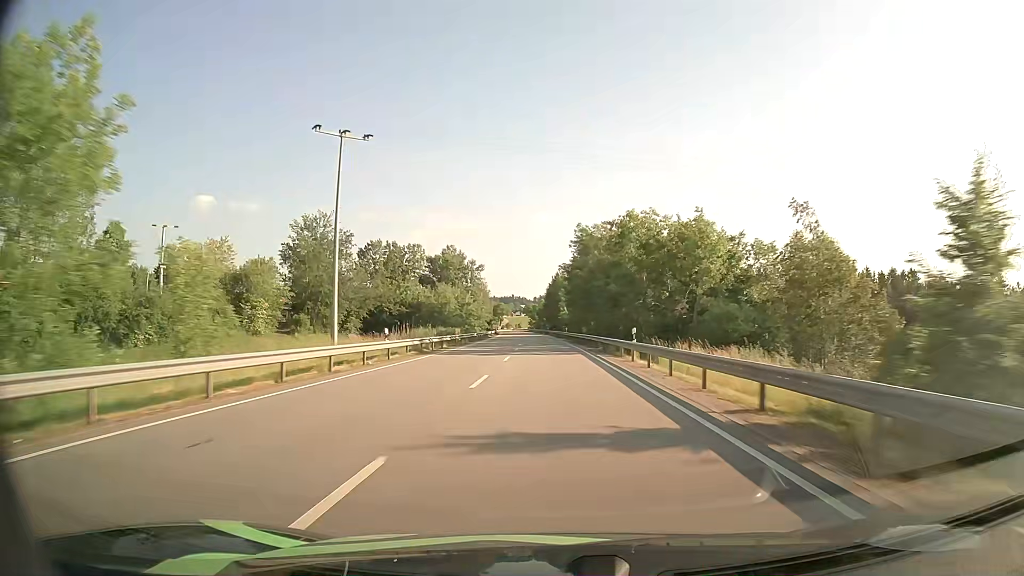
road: primary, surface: asphalt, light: Day
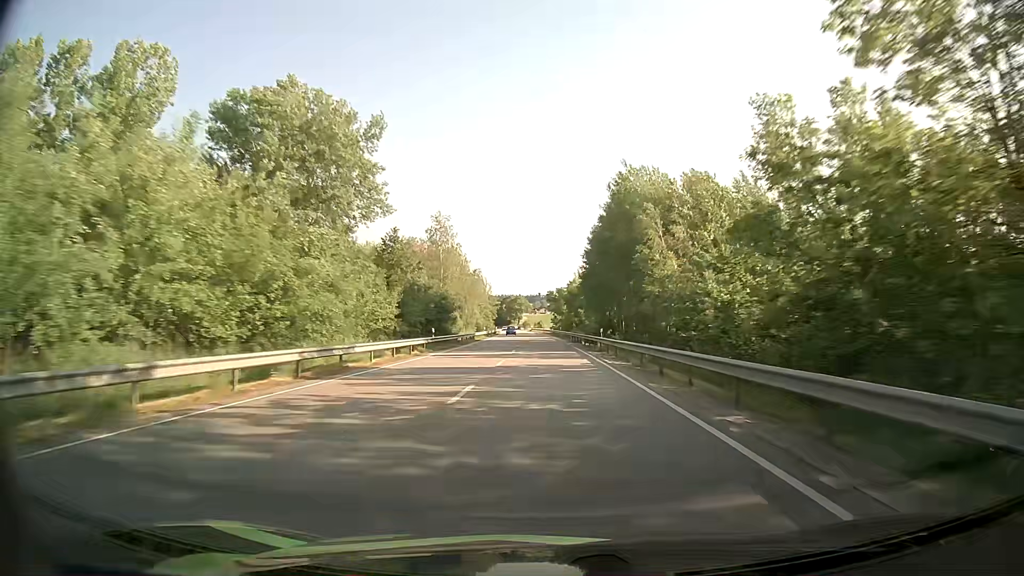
(-1.7, +87.2) m; -2°
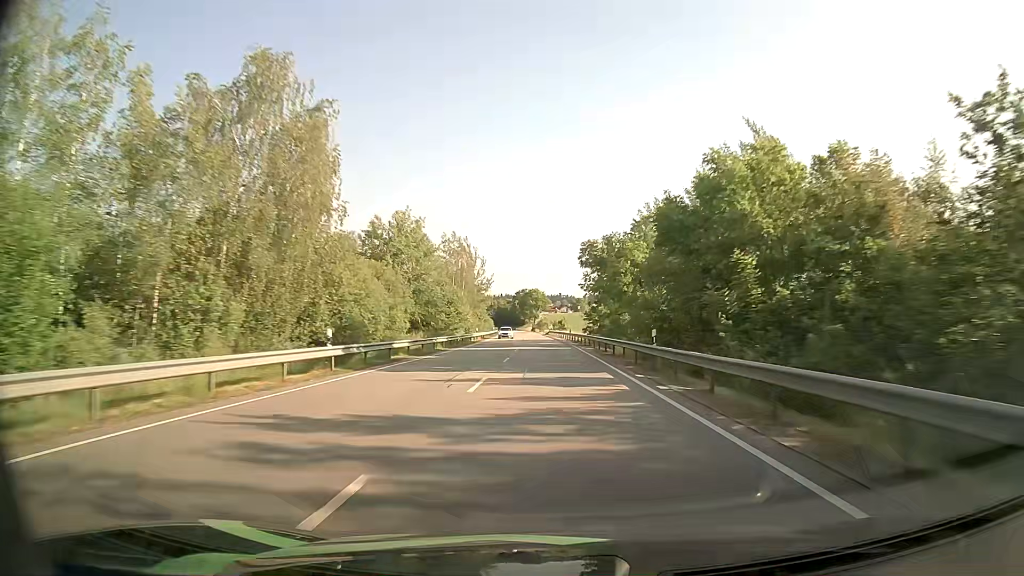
(-1.3, +69.8) m; -2°
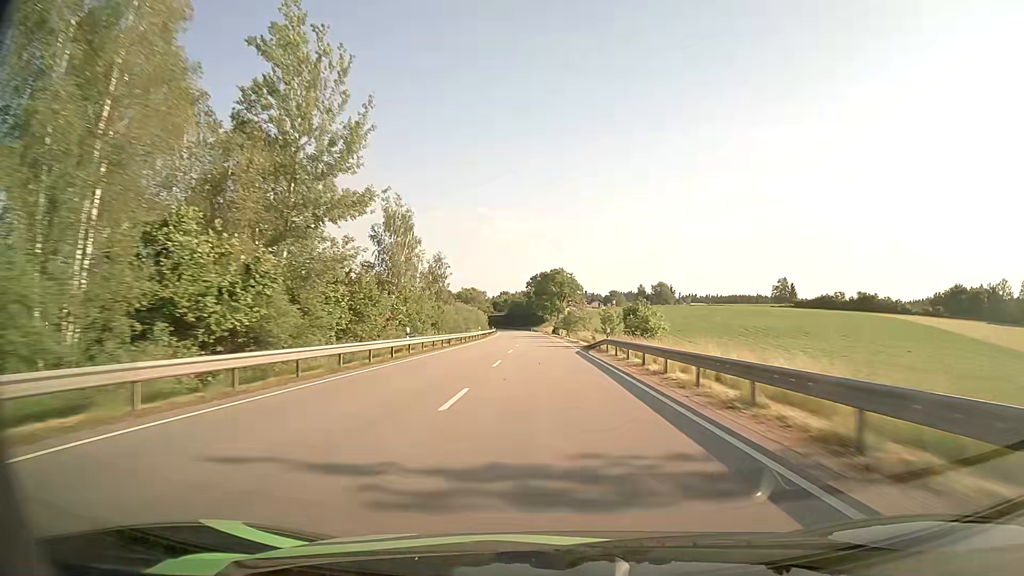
(-1.4, +87.3) m; -2°
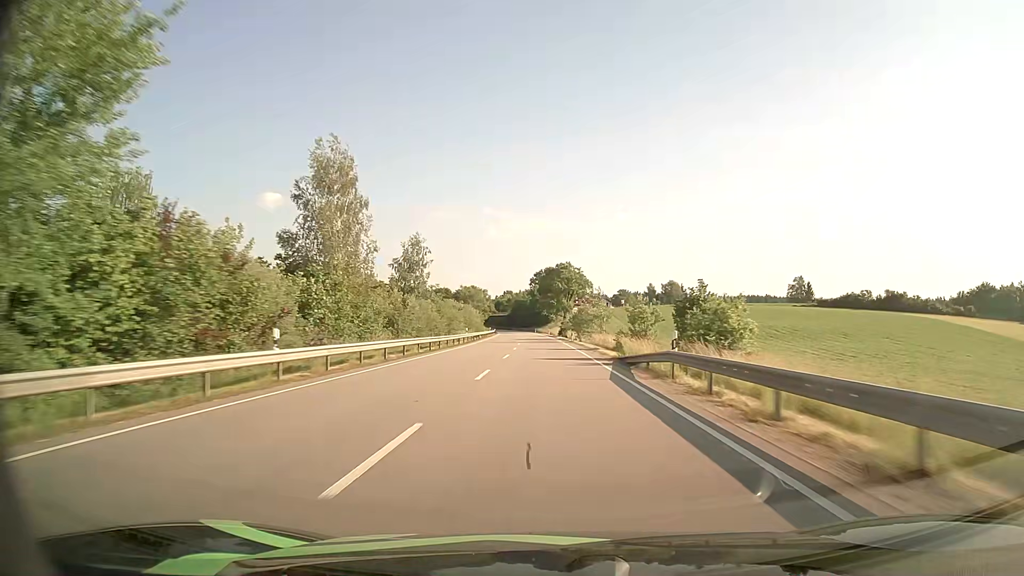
(-0.1, +17.5) m; 0°
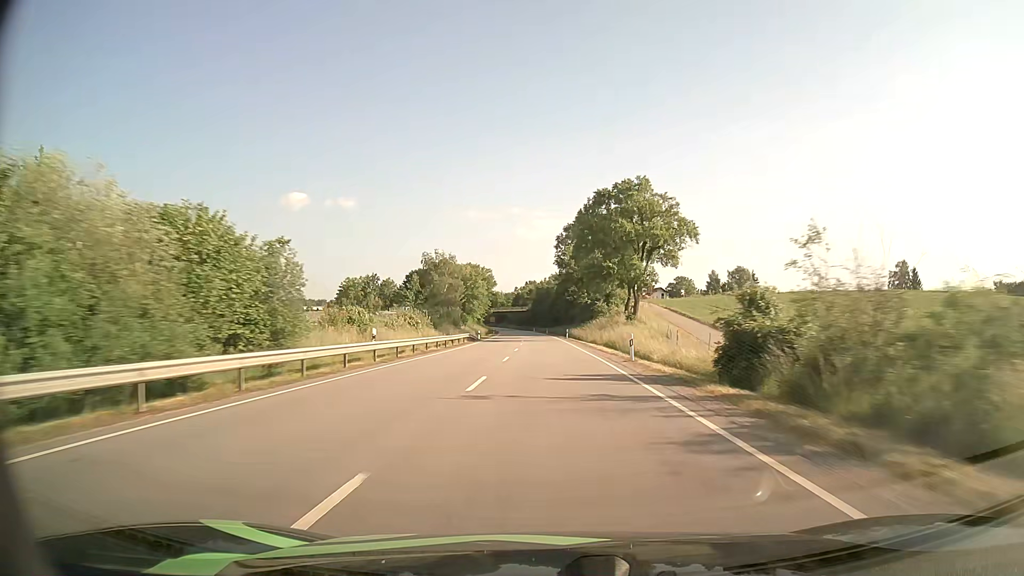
(-2.0, +87.2) m; -3°
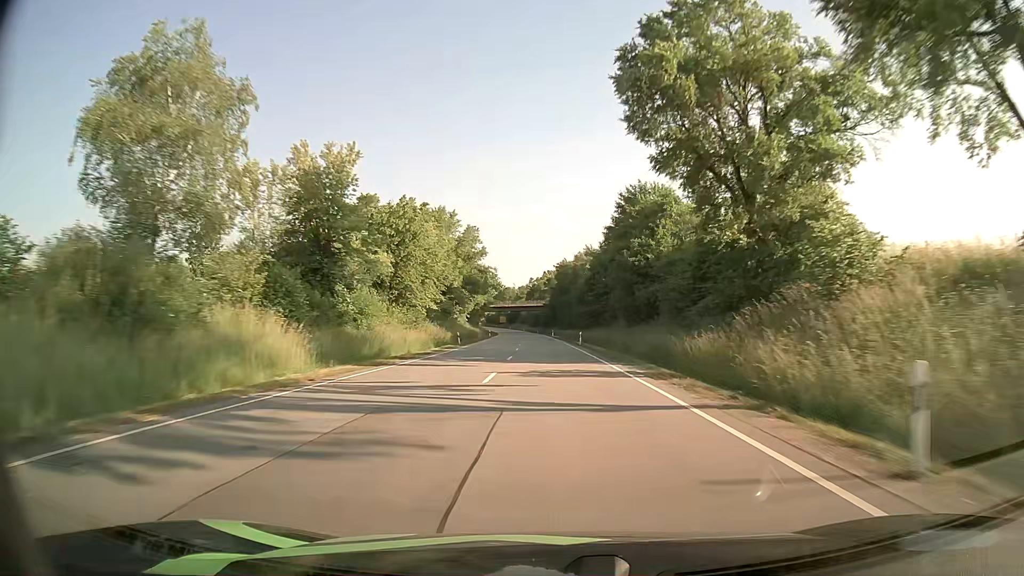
(-1.2, +69.9) m; -2°
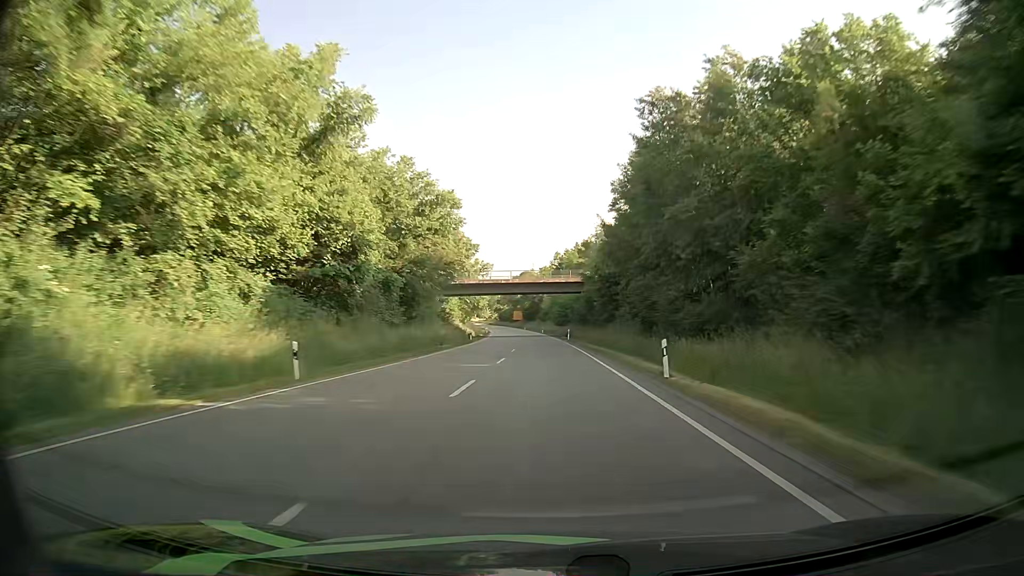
(-1.6, +87.3) m; -2°
(0, +10) (0, +20) (0, +30) (0, +40) (-1, +50) (-1, +60) (-1, +70) (-1, +80) (-2, +90) (-2, +100) m
